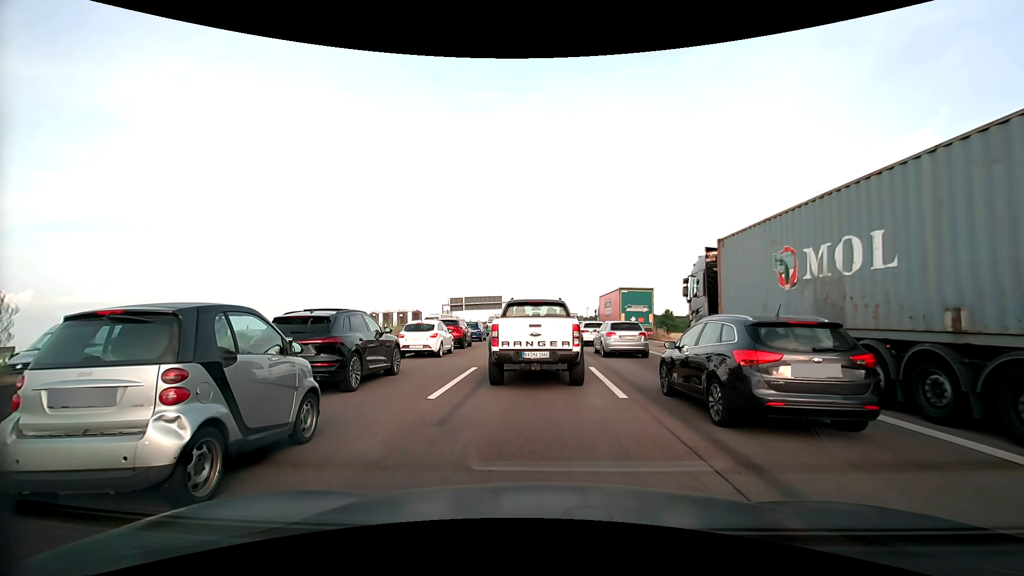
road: motorway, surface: asphalt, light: Day
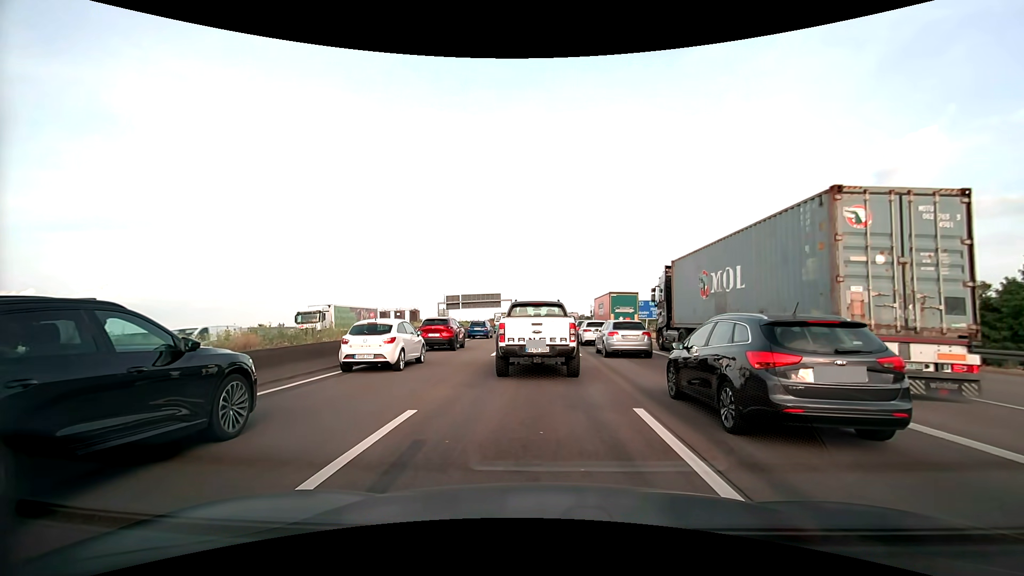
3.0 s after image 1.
(0.0, +7.3) m; -1°
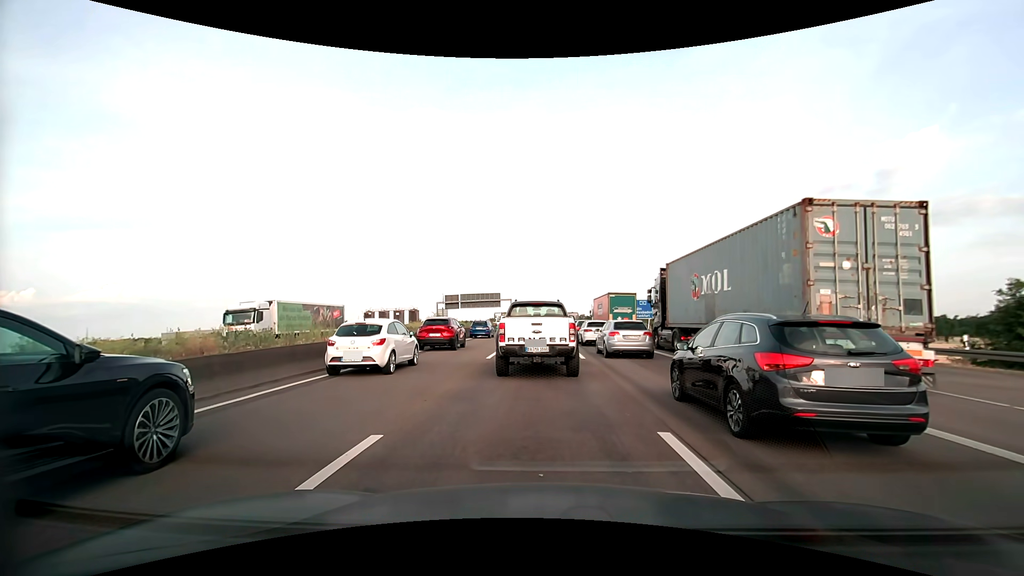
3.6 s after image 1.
(0.0, +1.6) m; 0°
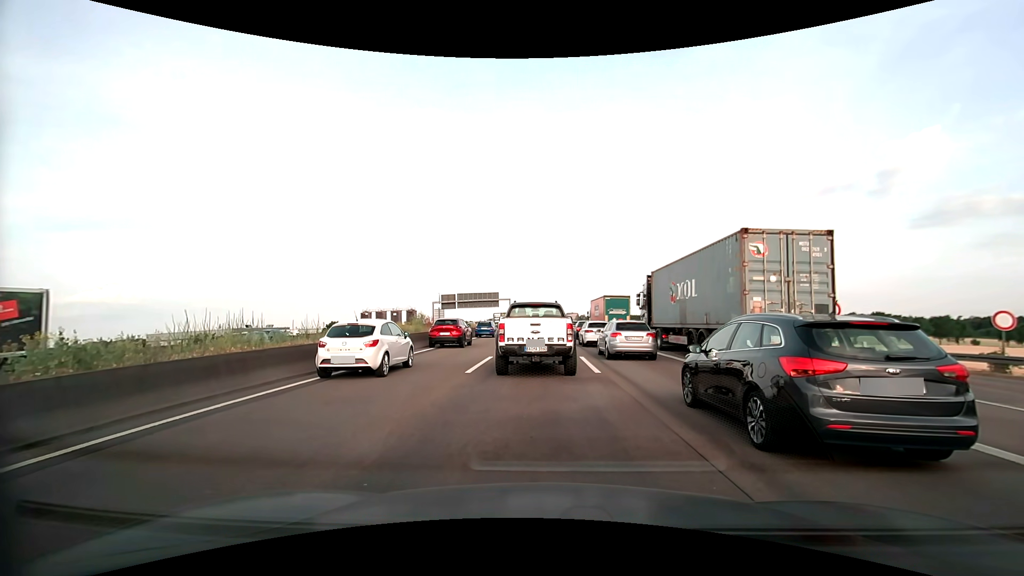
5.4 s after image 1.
(0.0, +4.8) m; 0°
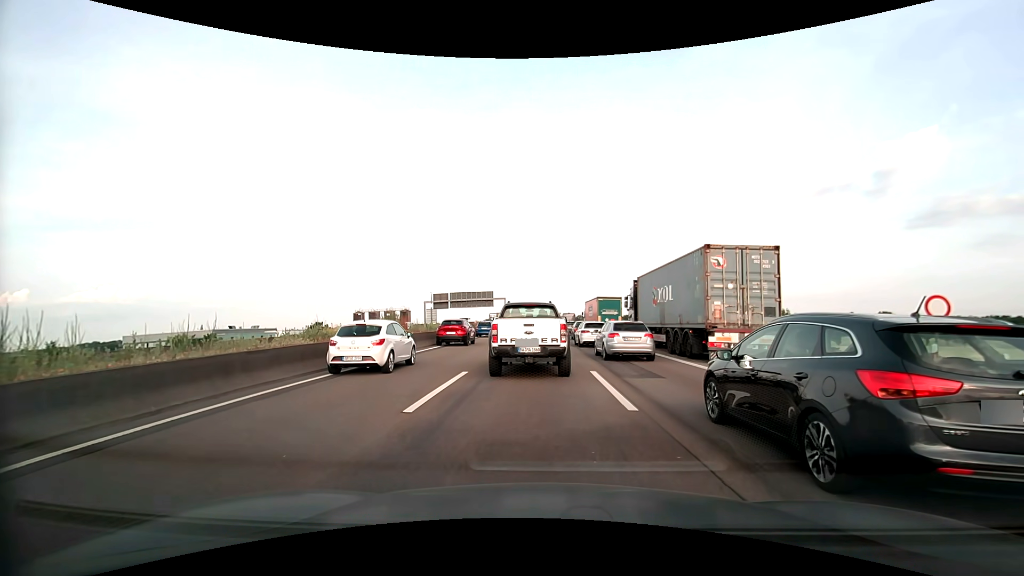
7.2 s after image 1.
(+0.1, +5.6) m; +1°
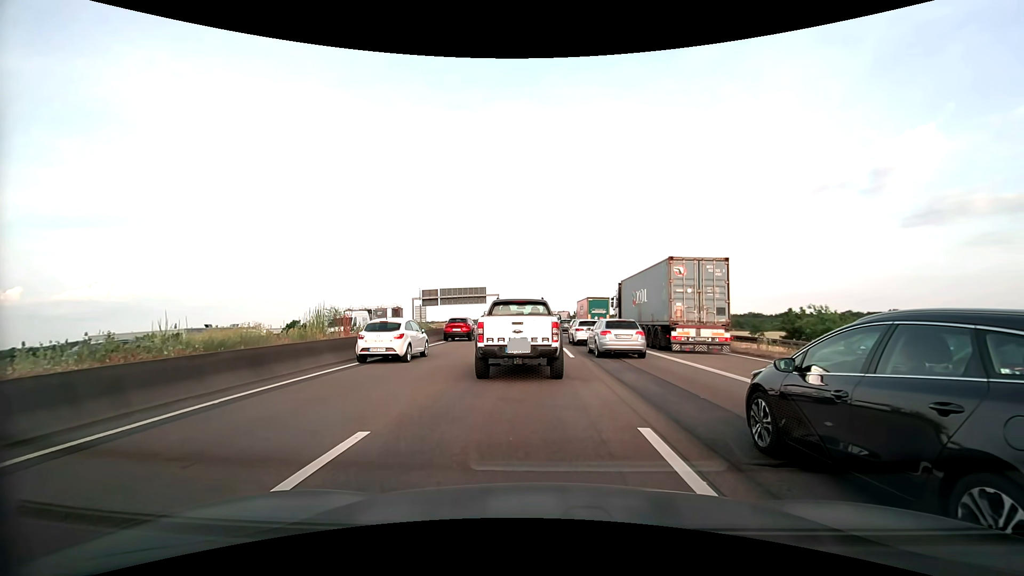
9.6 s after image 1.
(0.0, +7.4) m; -1°
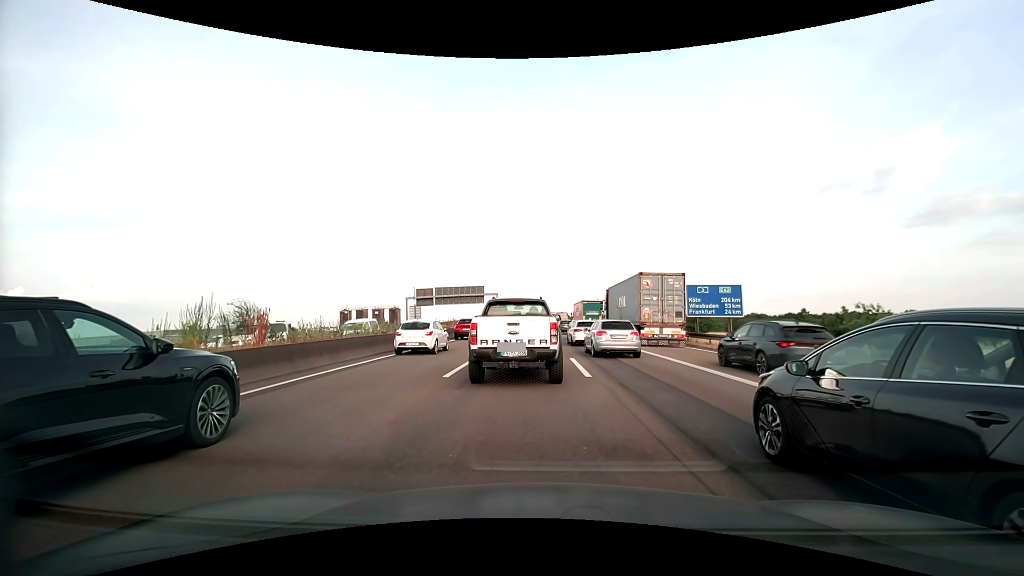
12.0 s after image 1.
(+0.1, +6.1) m; +1°
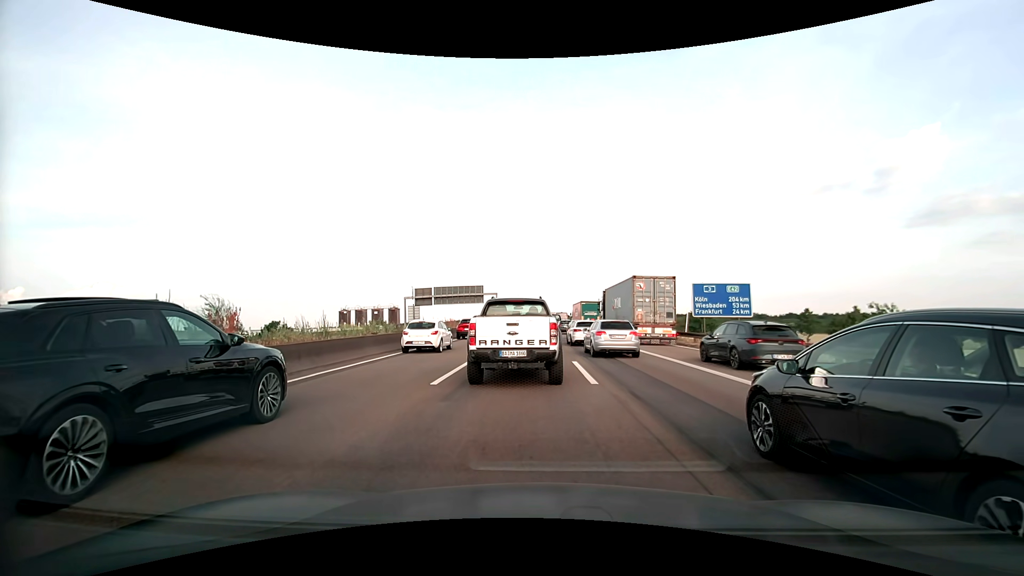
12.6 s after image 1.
(0.0, +1.4) m; 0°
(0, +10) (0, +20) (0, +30) (0, +40) (0, +50) (0, +60) (0, +70) (0, +80) (0, +90) (-1, +100) m
